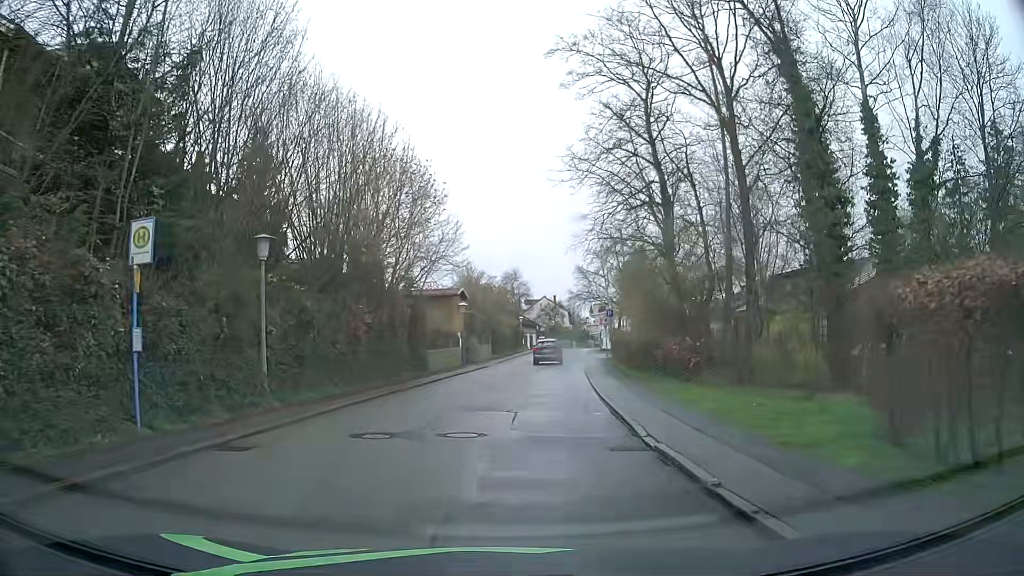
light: Day
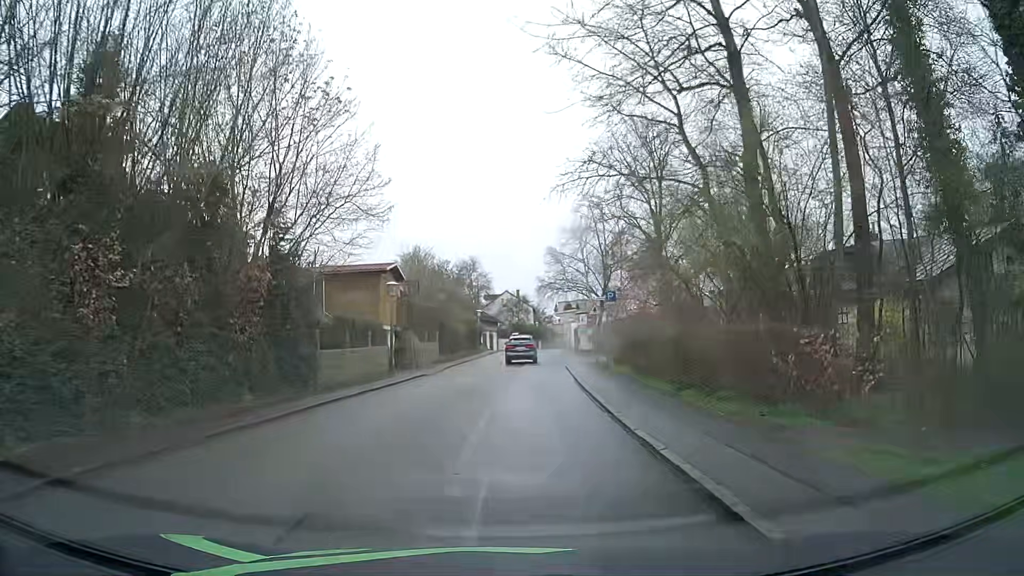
(+0.4, +13.4) m; +3°
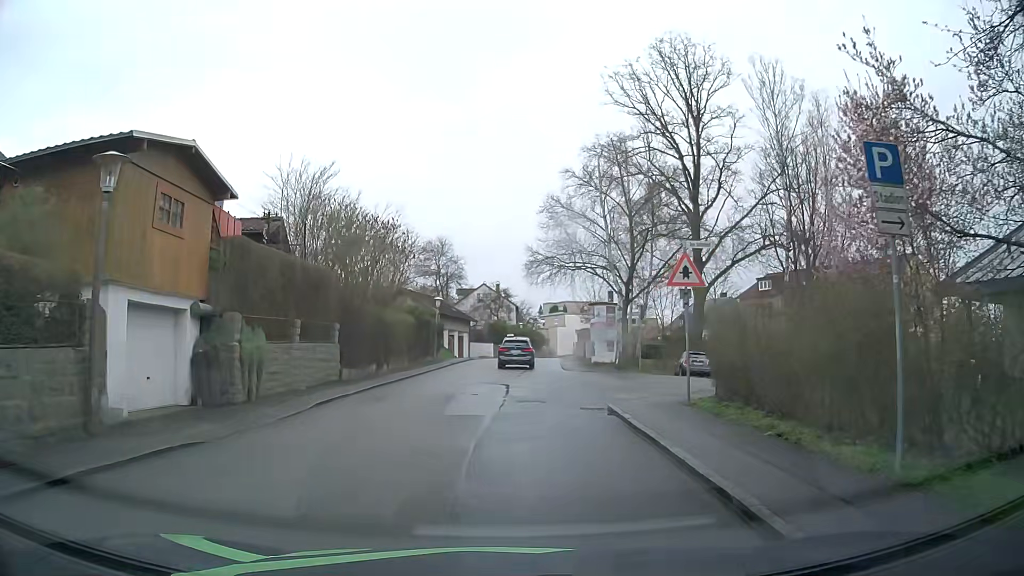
(+0.6, +20.6) m; 0°
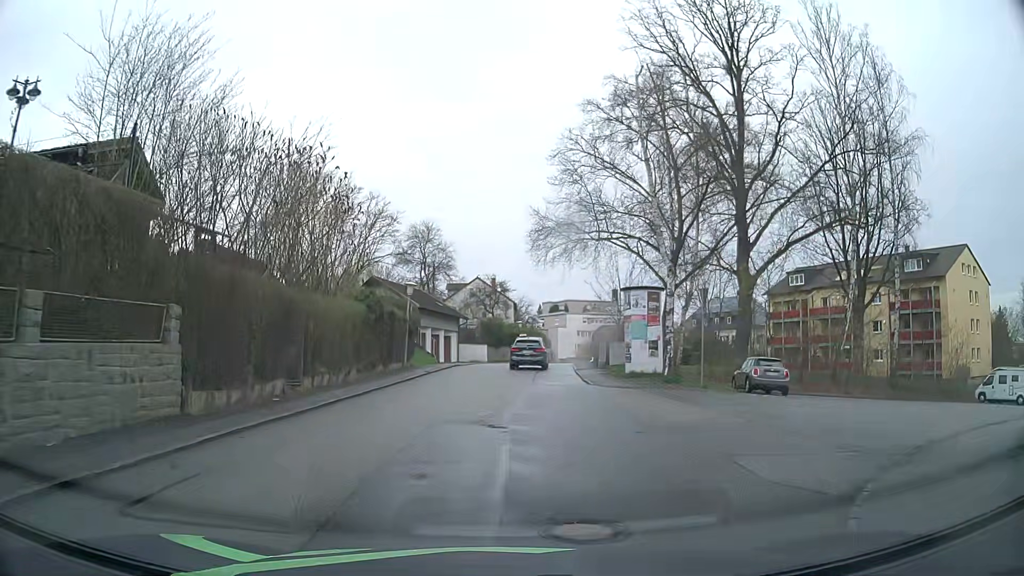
(+0.5, +10.9) m; +3°
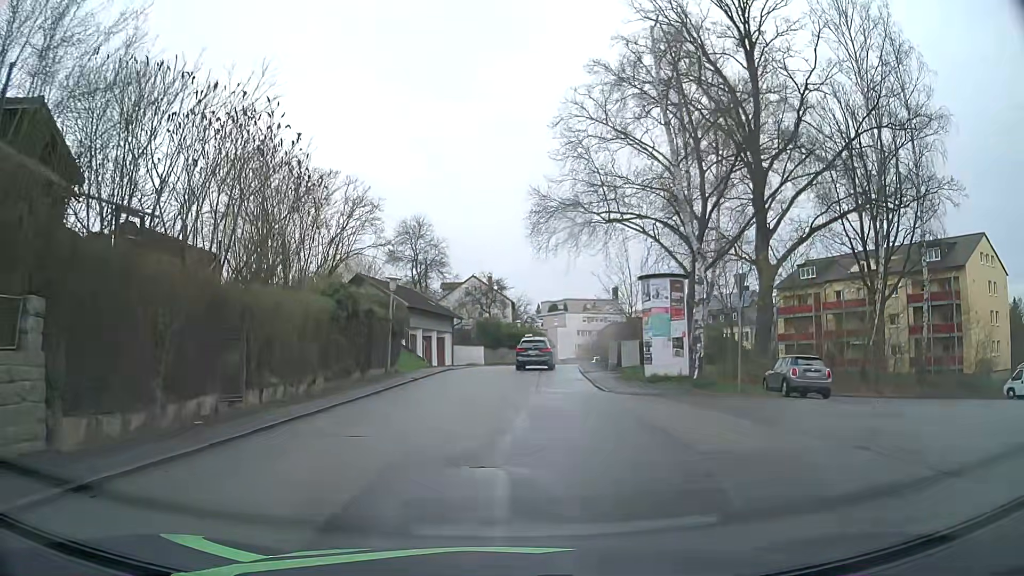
(0.0, +3.9) m; -1°
(0, +10) (0, +20) (+1, +30) (+2, +40) (+4, +50) (+7, +59) (+9, +69) (+10, +79) (+10, +89) (+10, +99) m
